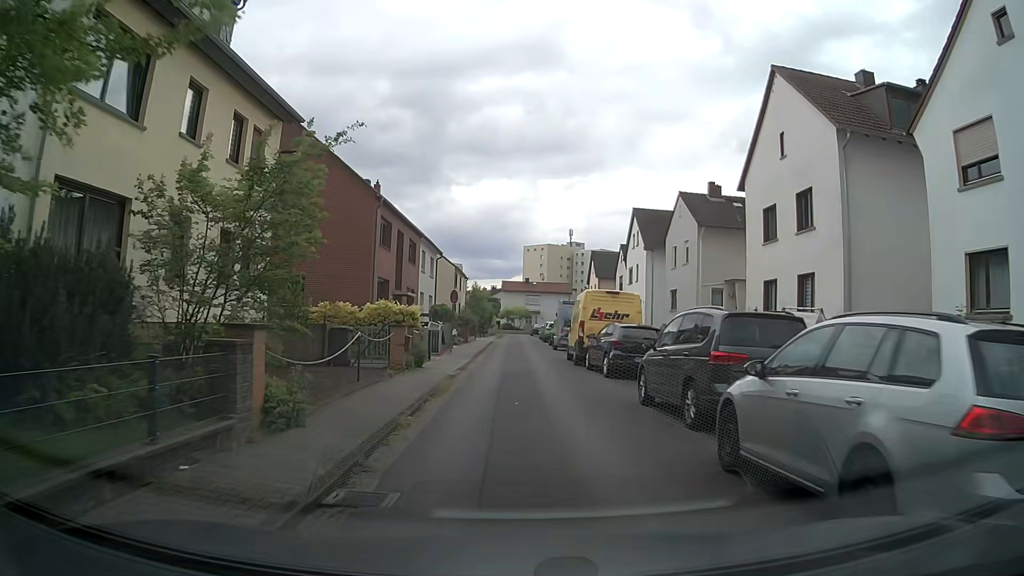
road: residential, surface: asphalt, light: Day
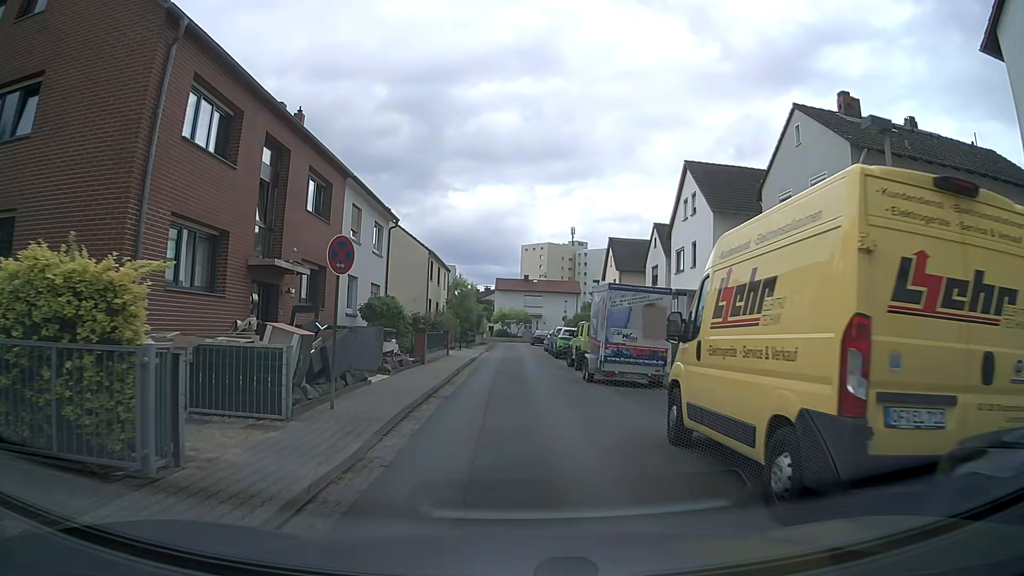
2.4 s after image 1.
(+0.2, +17.6) m; 0°
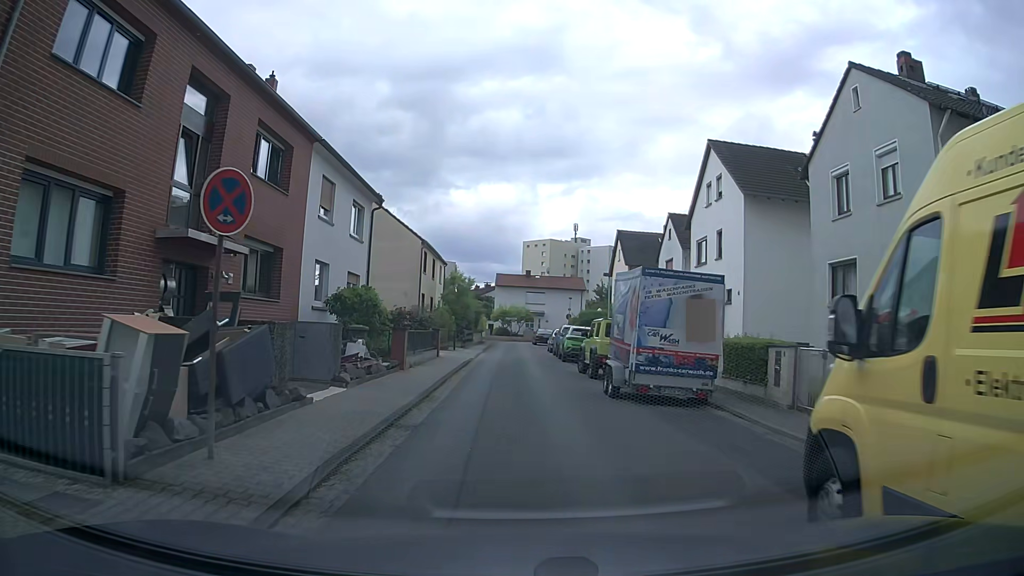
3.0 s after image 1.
(+0.1, +4.2) m; 0°
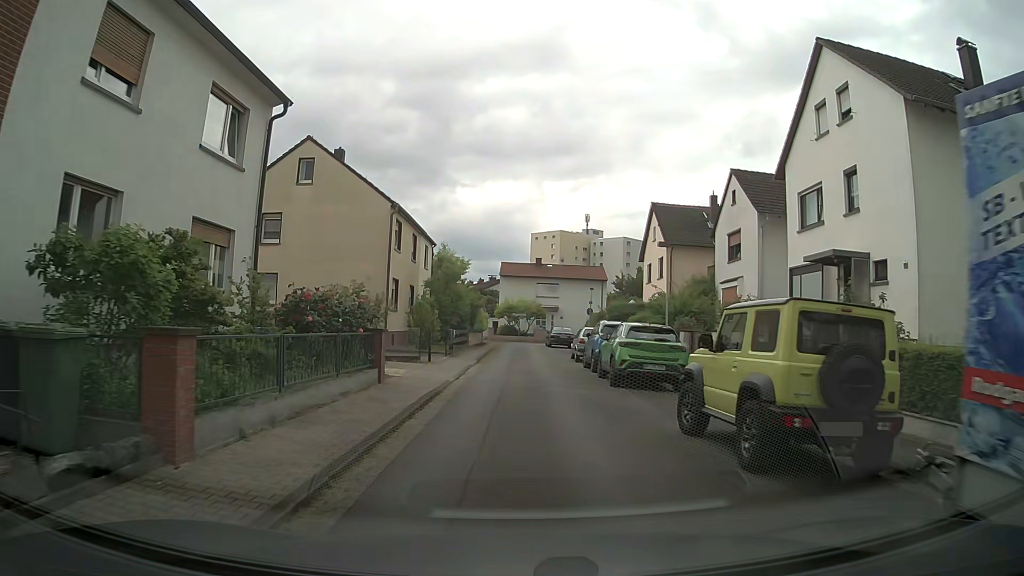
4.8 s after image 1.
(+0.2, +12.6) m; +1°
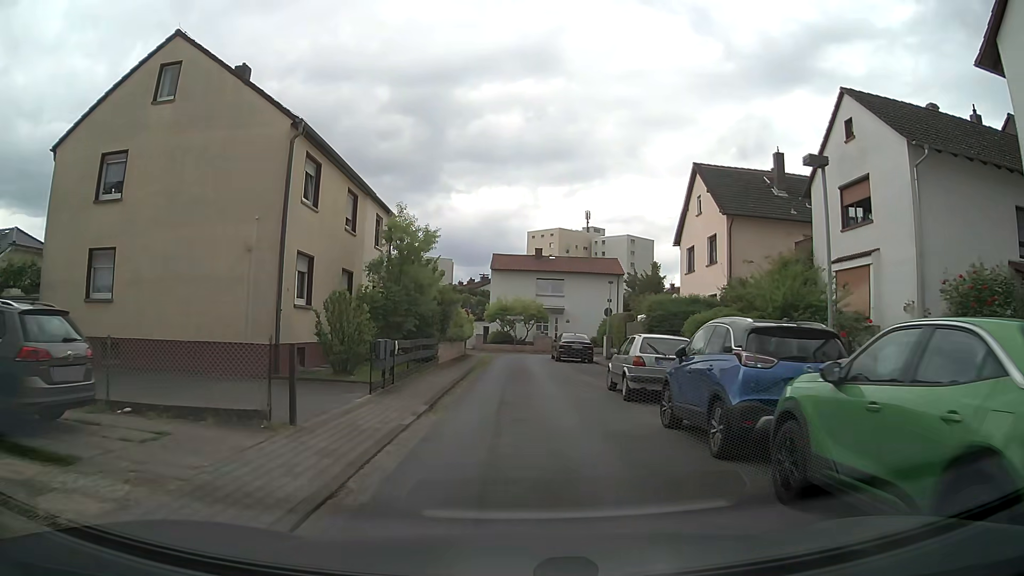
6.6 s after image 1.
(-0.1, +13.3) m; +1°
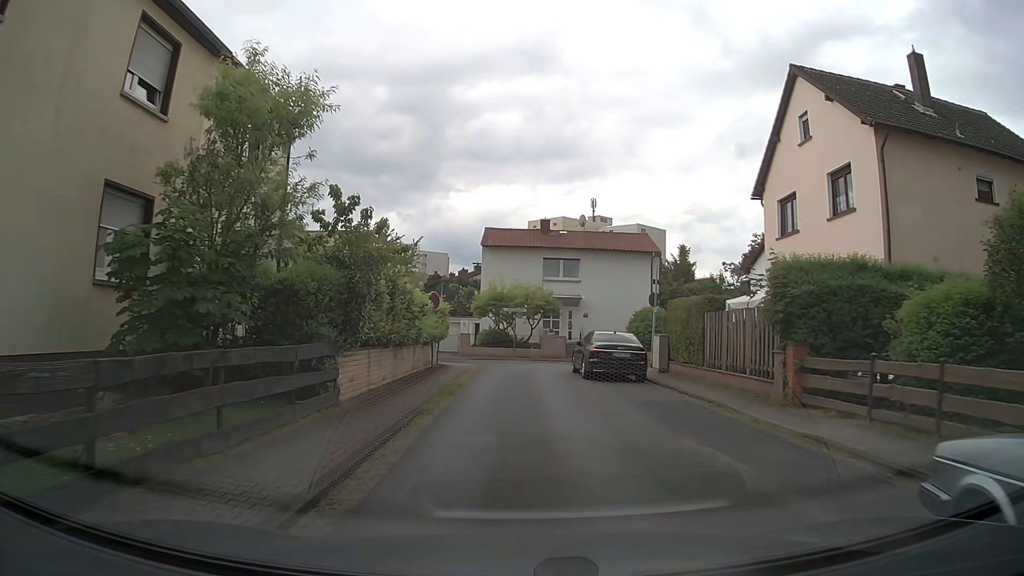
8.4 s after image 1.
(-0.3, +14.0) m; -2°
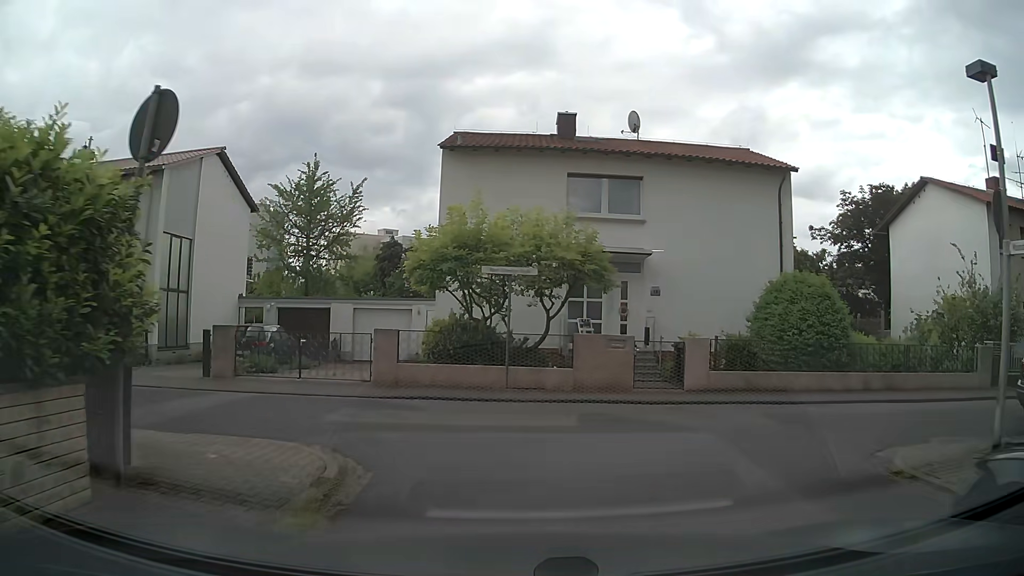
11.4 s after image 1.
(+0.4, +20.6) m; +1°
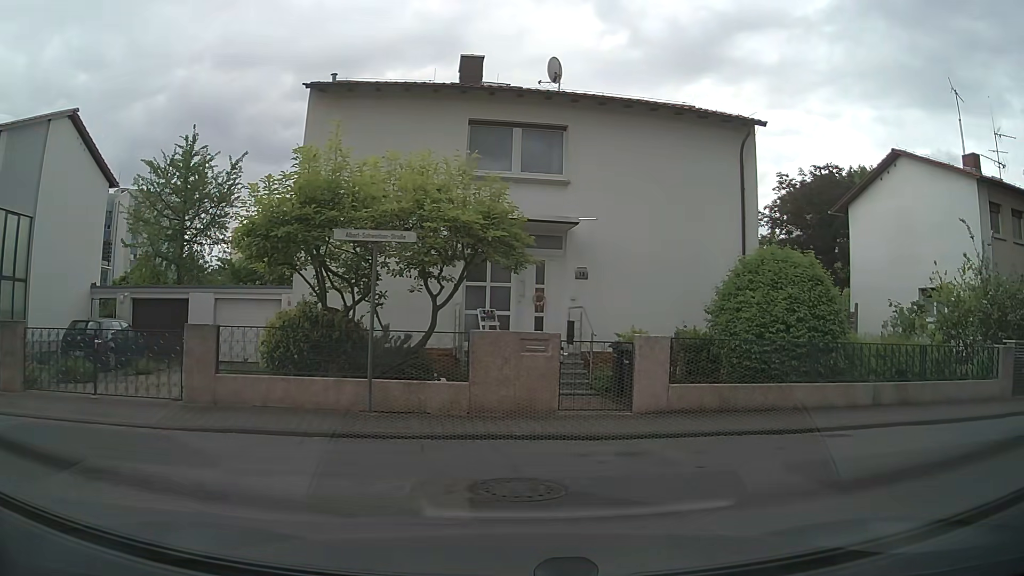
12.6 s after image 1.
(+0.2, +4.3) m; +7°
(+4, +8) (+14, +11) (+24, +12) (+34, +13) (+44, +14) (+54, +15) (+64, +17) (+74, +18) (+84, +19) (+93, +20) m
